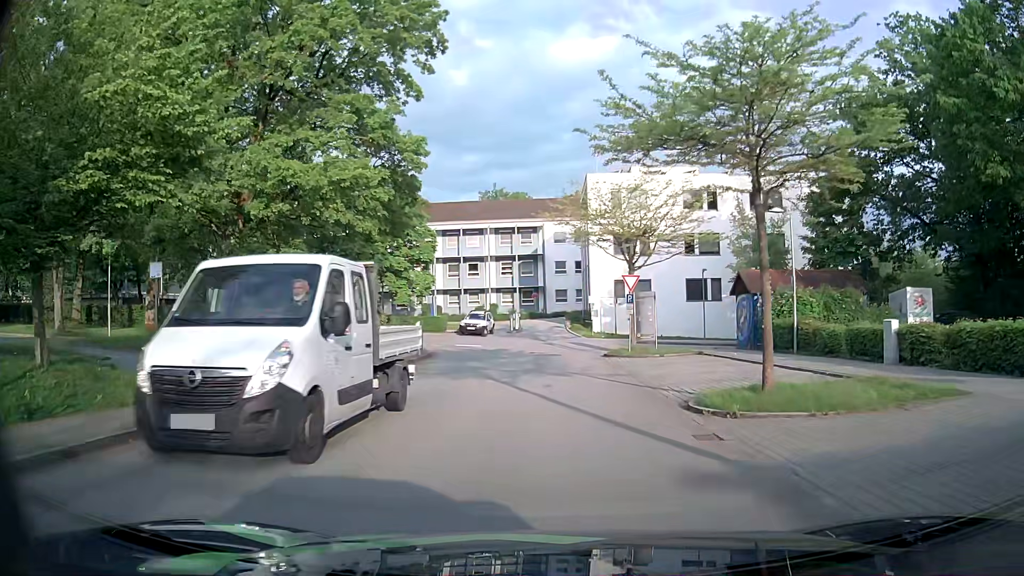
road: residential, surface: asphalt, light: Day
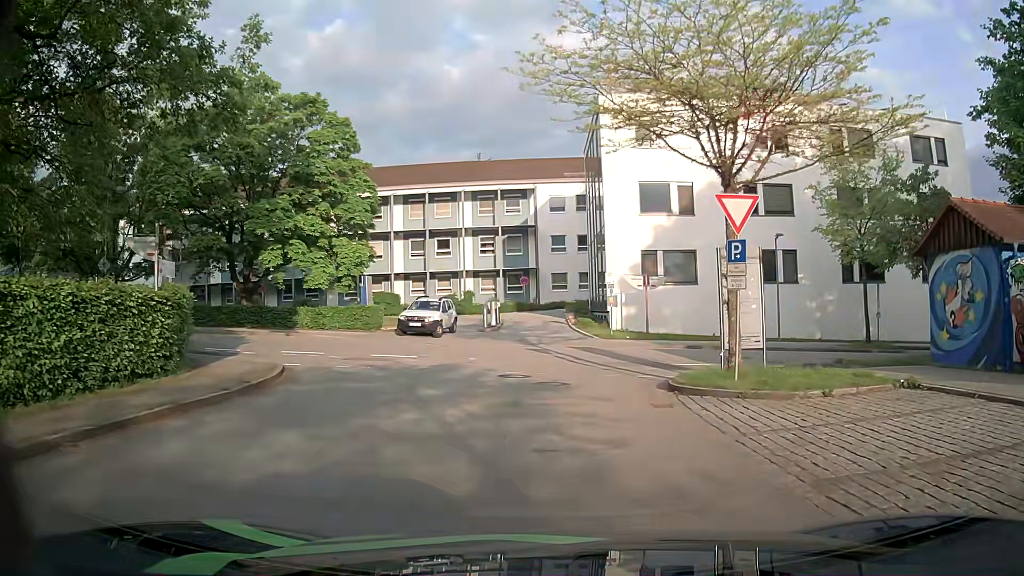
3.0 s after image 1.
(+0.2, +17.5) m; +2°
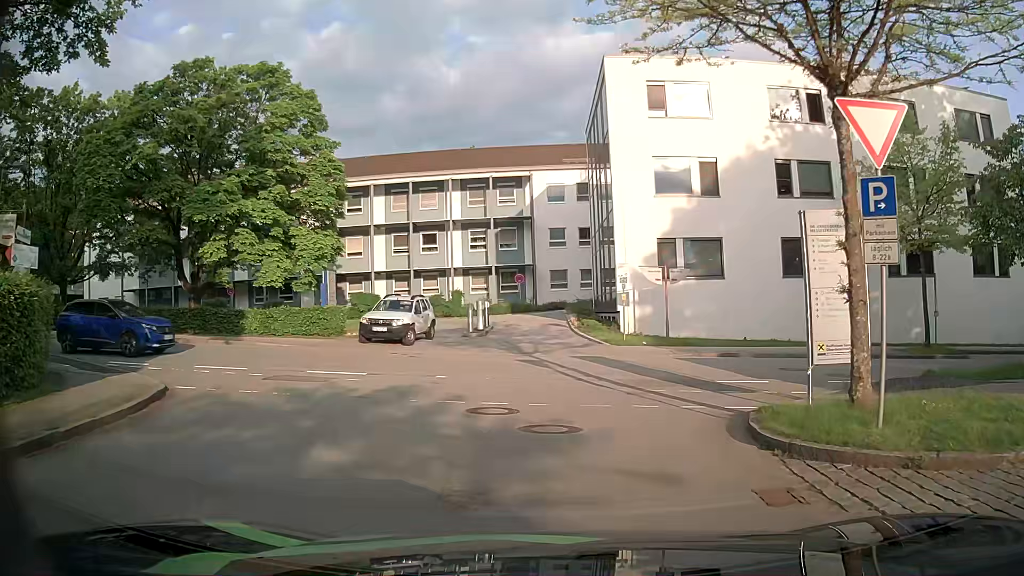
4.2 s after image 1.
(-0.1, +5.5) m; -1°
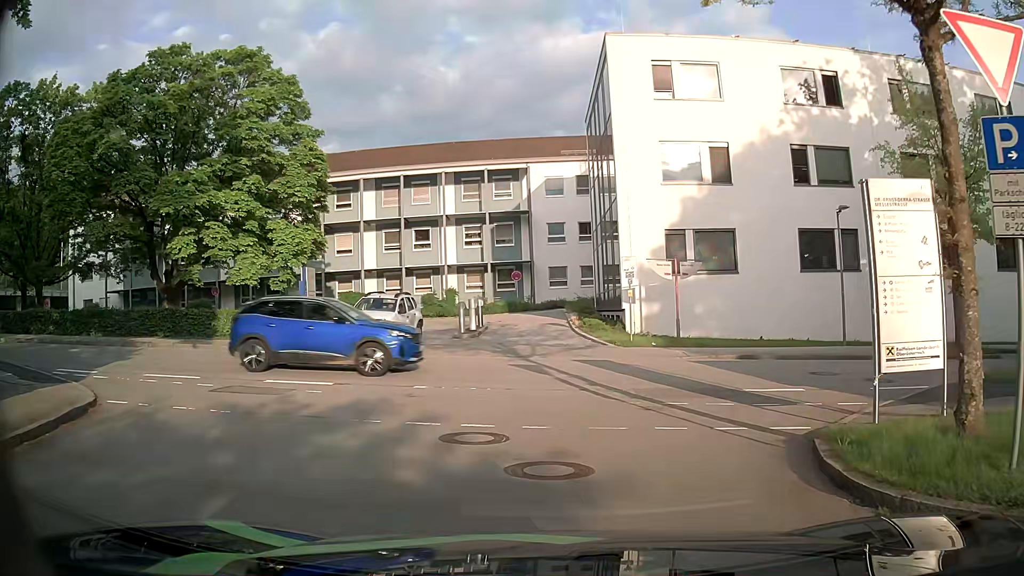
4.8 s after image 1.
(0.0, +2.3) m; 0°
